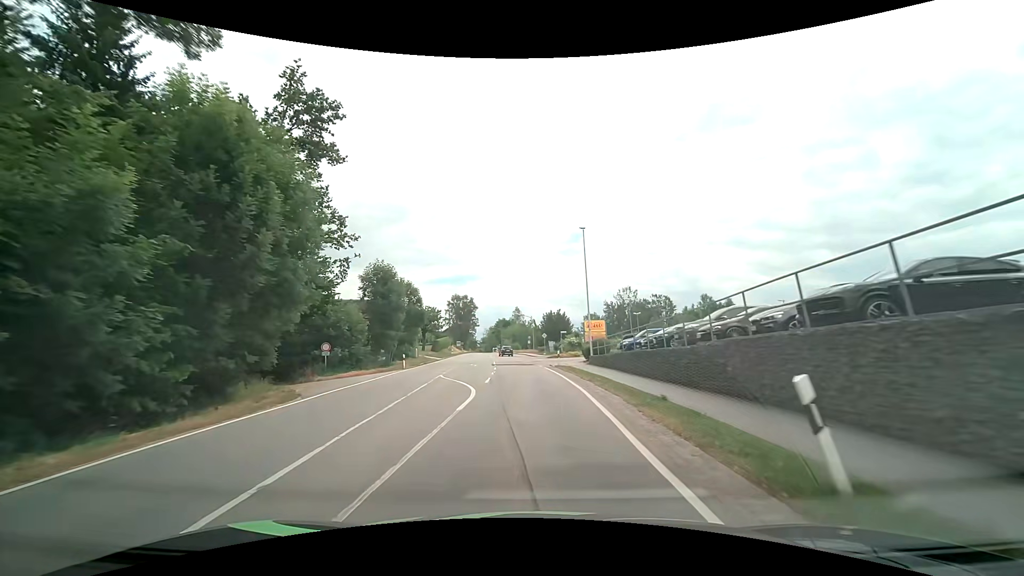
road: tertiary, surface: asphalt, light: Day
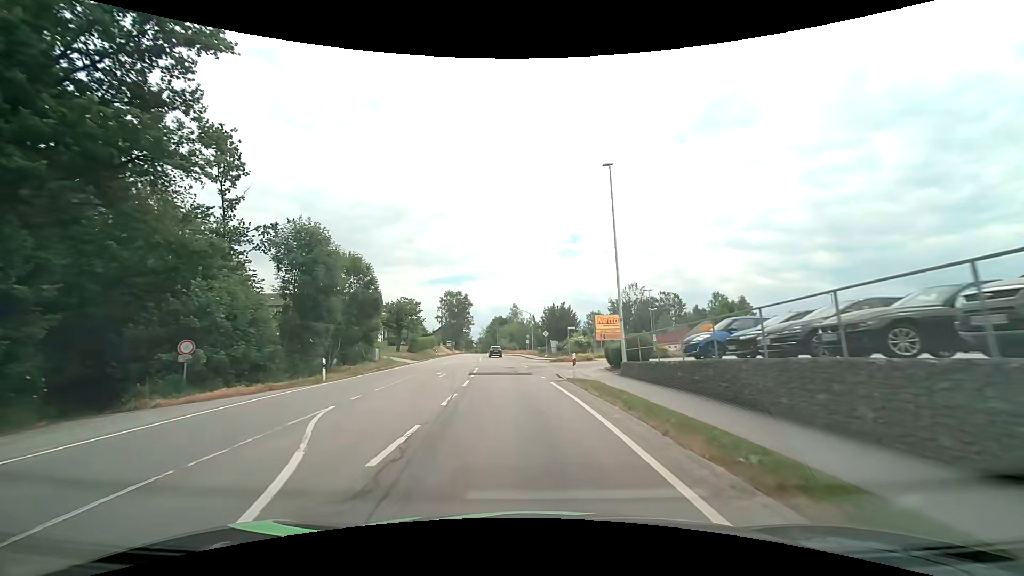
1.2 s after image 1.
(0.0, +13.8) m; 0°
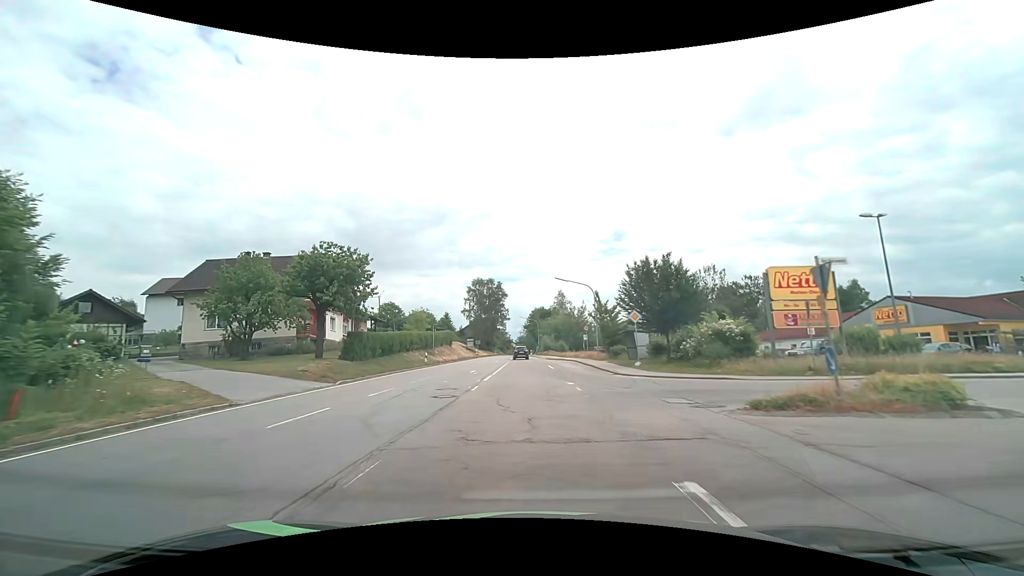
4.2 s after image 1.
(-1.8, +34.4) m; -5°
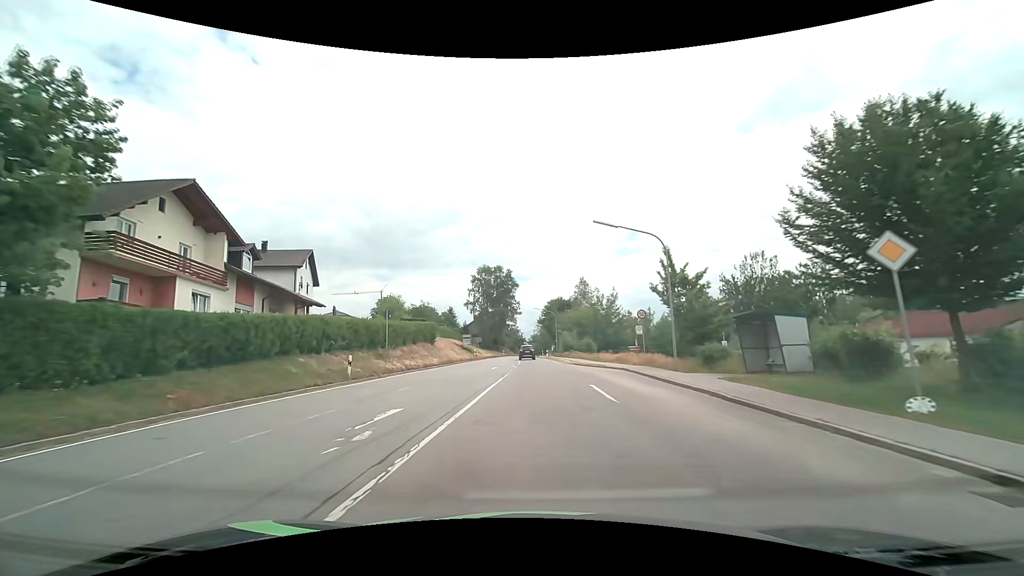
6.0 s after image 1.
(-0.3, +20.8) m; -2°
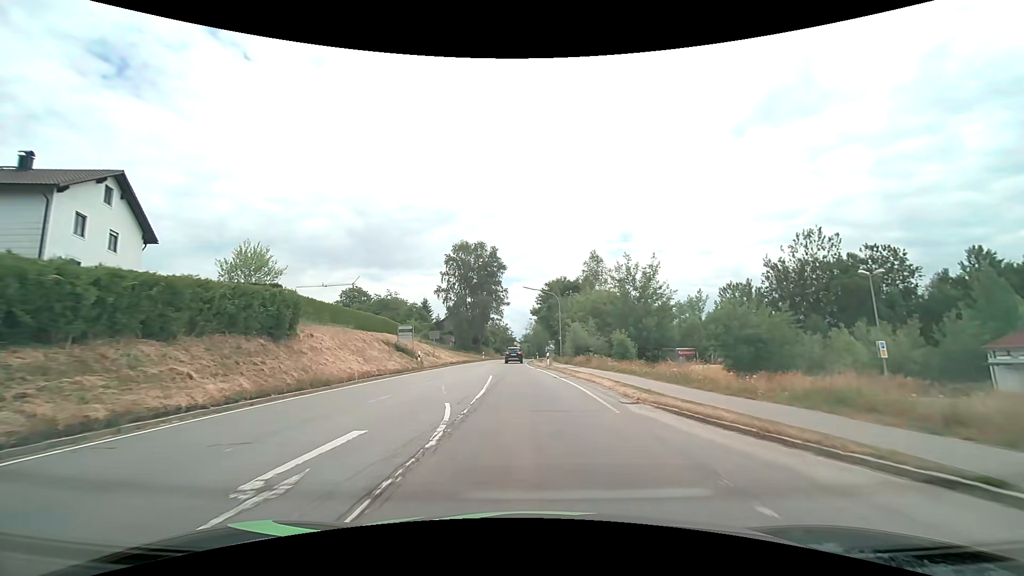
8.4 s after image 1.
(+0.1, +28.1) m; 0°
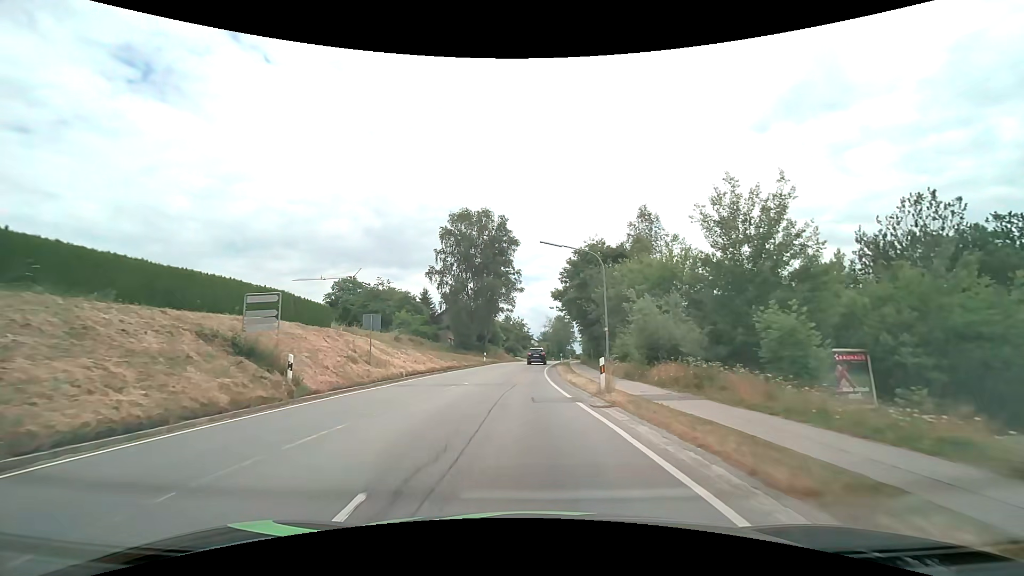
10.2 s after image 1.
(-0.1, +21.3) m; -2°
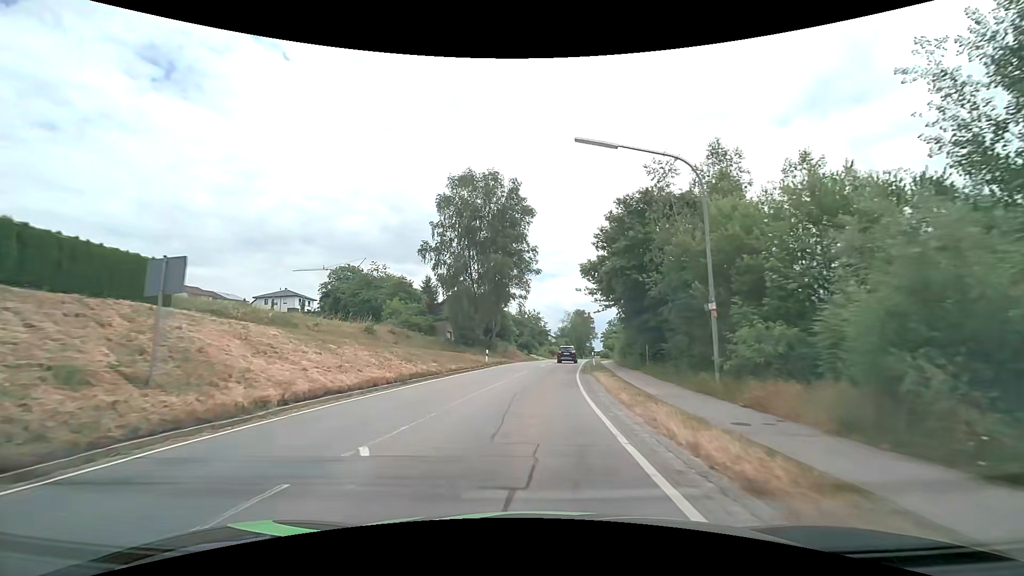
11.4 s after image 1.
(-0.3, +14.3) m; -2°
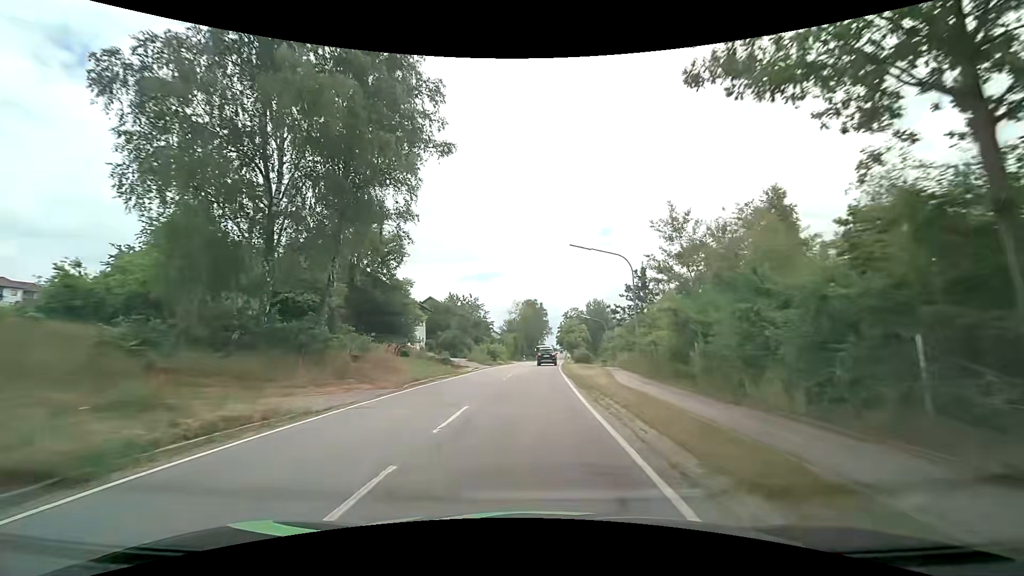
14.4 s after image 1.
(+1.7, +35.5) m; +6°
(0, +10) (0, +20) (0, +30) (0, +40) (+1, +50) (+1, +60) (+2, +70) (+2, +80) (+3, +90) (+3, +100) m
